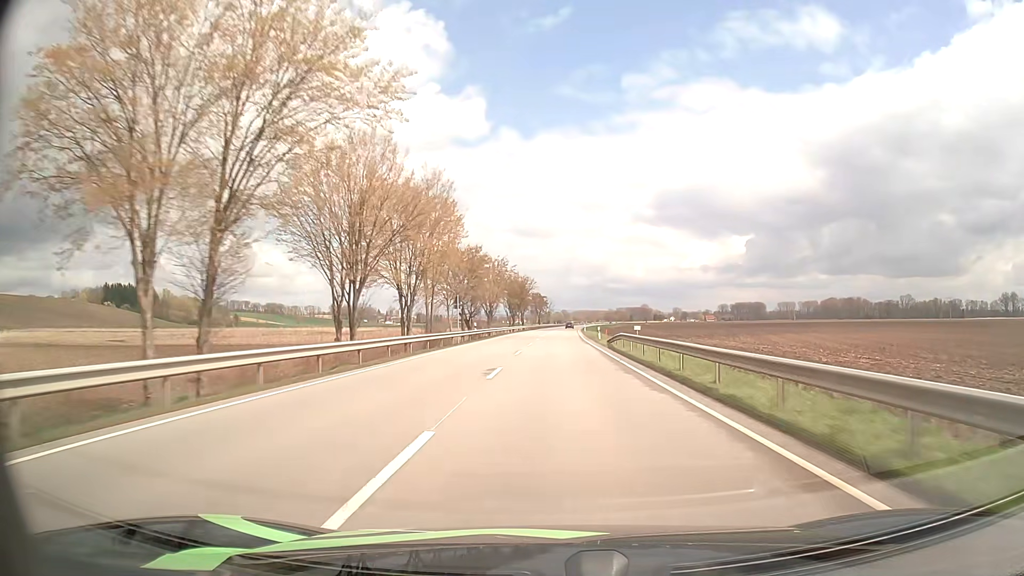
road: primary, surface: asphalt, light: Day
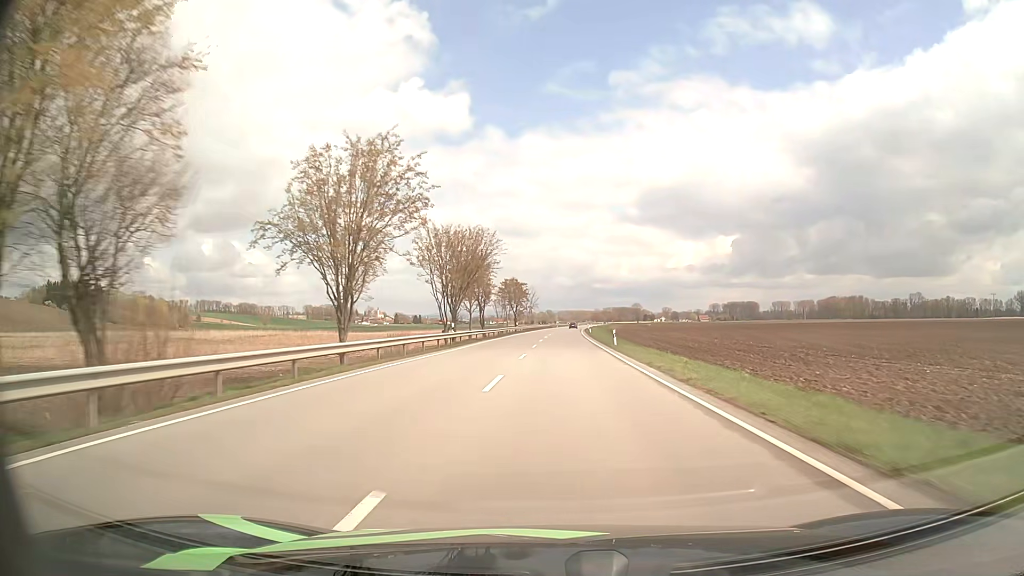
(+0.7, +62.6) m; +1°
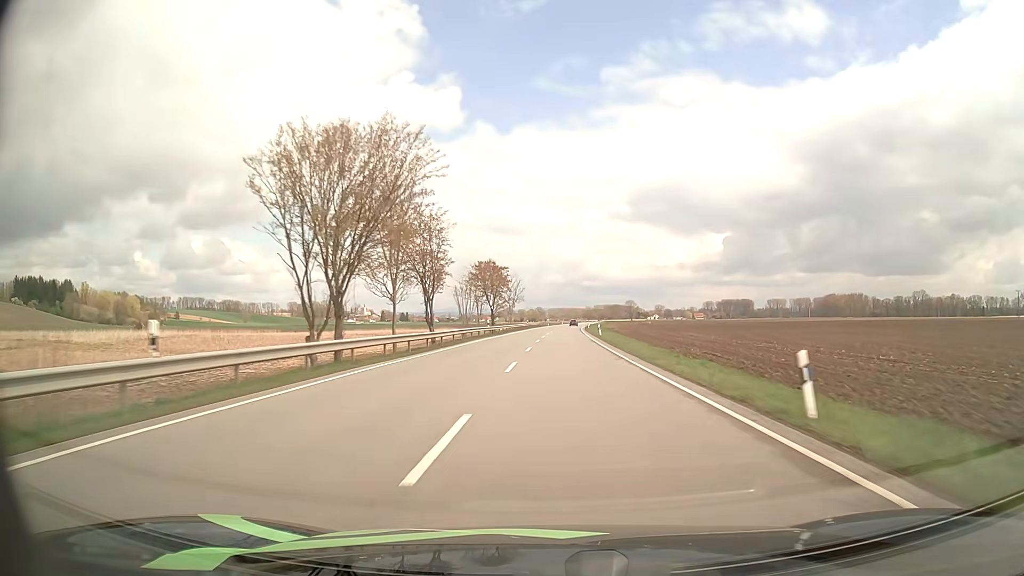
(+0.2, +31.4) m; +1°
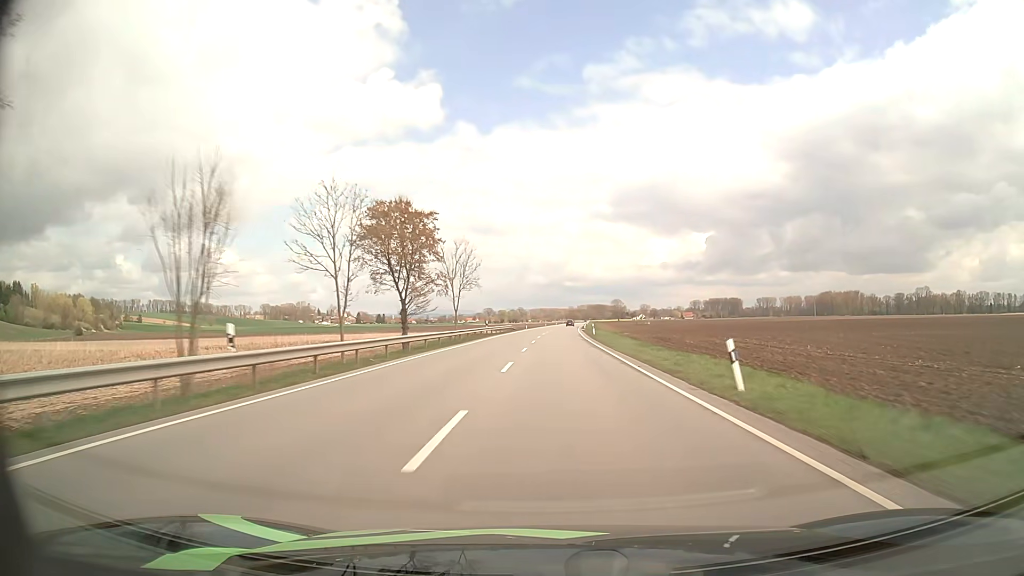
(+0.7, +46.9) m; +2°
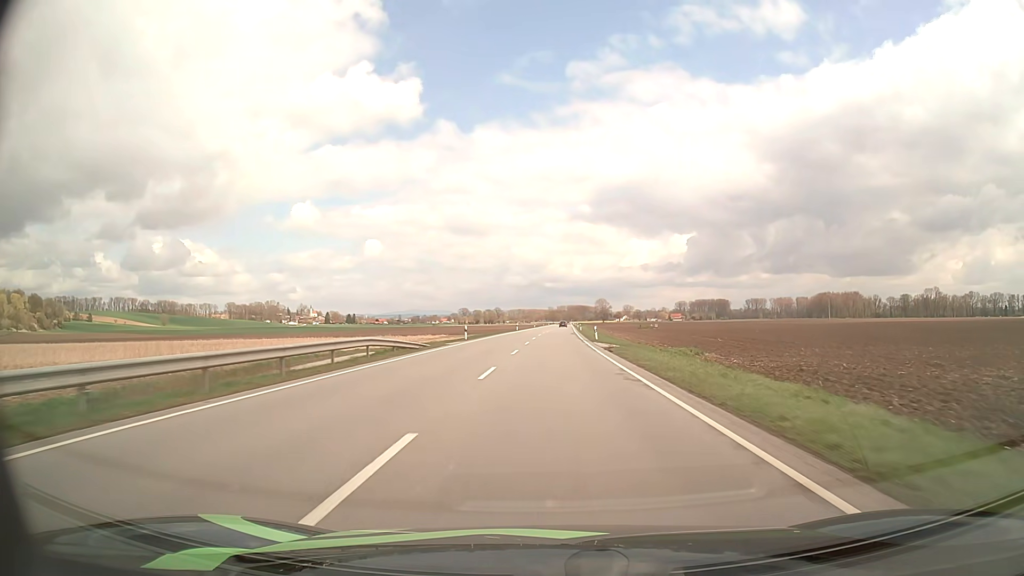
(+0.9, +61.6) m; +2°
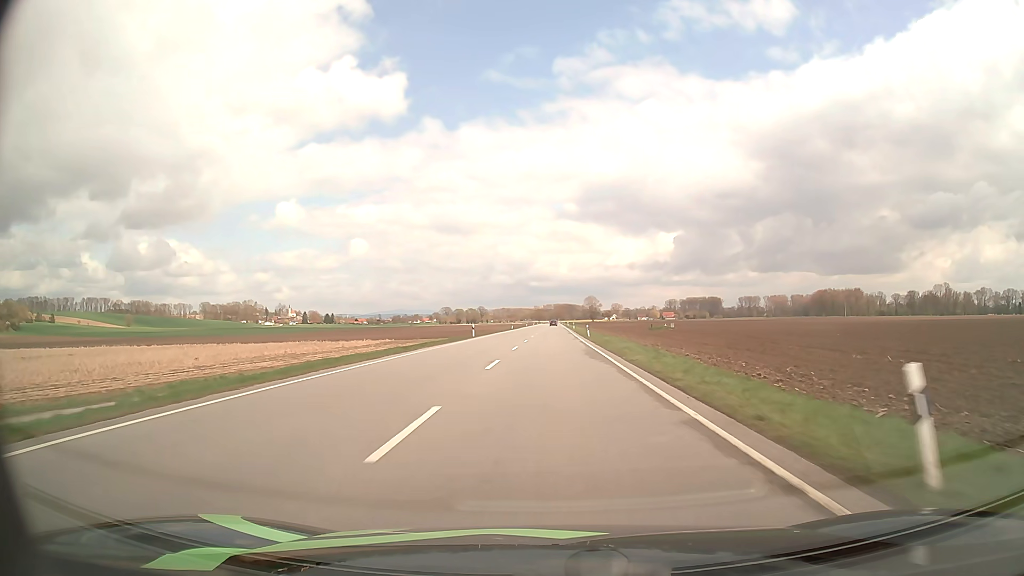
(+0.4, +44.9) m; +1°
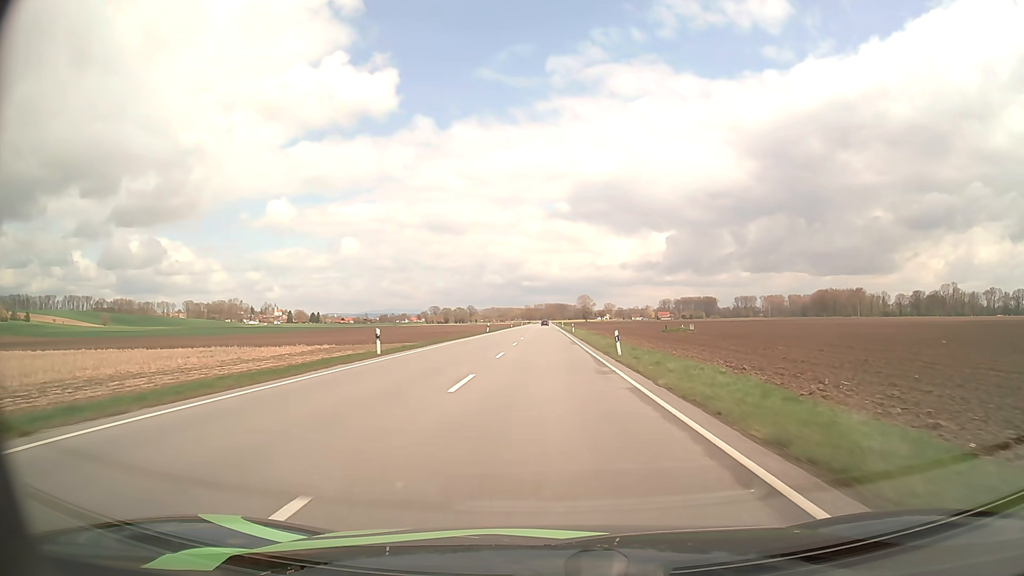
(+0.2, +29.3) m; +1°
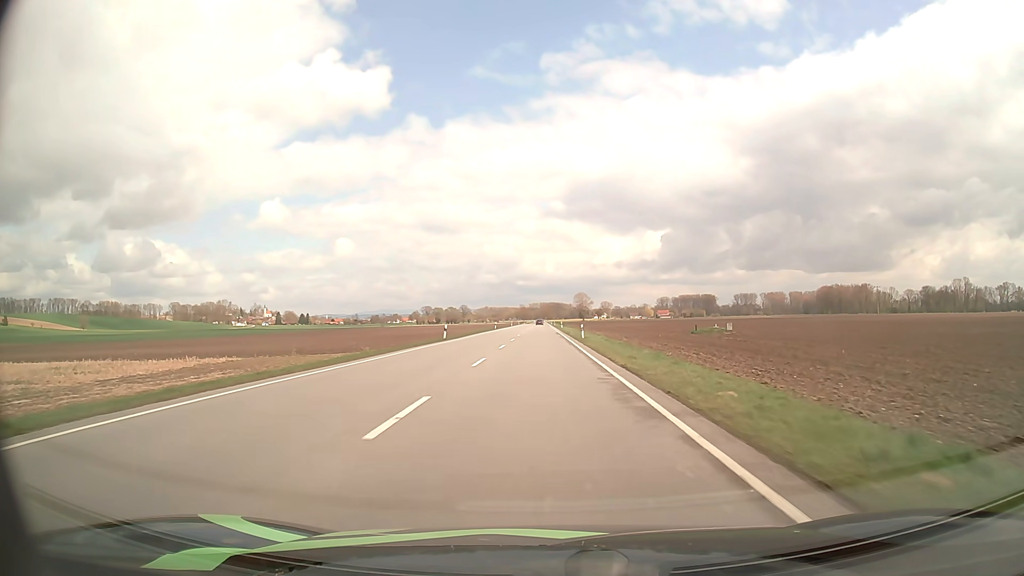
(+0.1, +28.9) m; 0°
(0, +10) (0, +20) (0, +30) (0, +40) (0, +50) (0, +60) (-1, +70) (-1, +80) (-1, +90) (-1, +100) m
